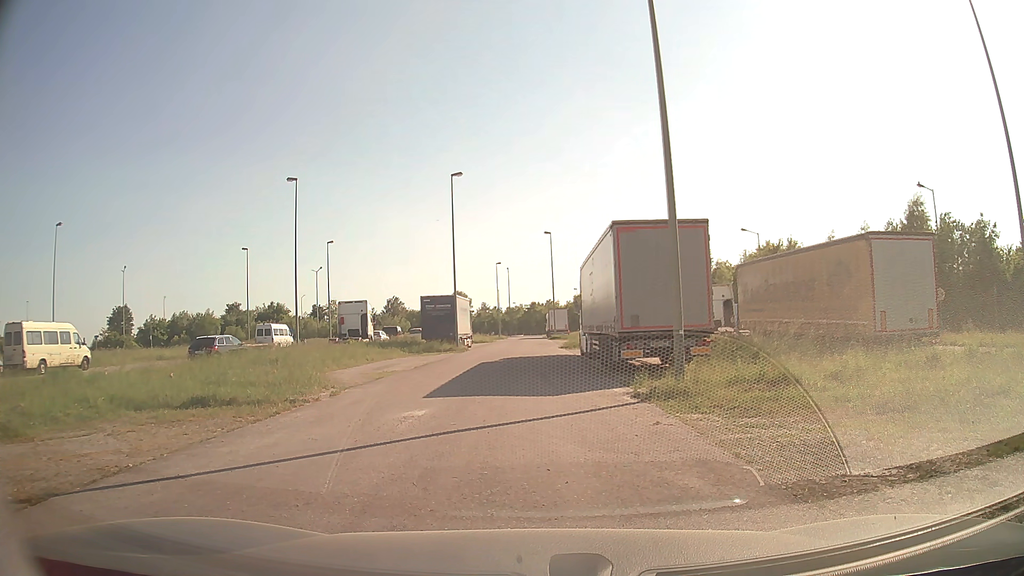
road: service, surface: asphalt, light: Day
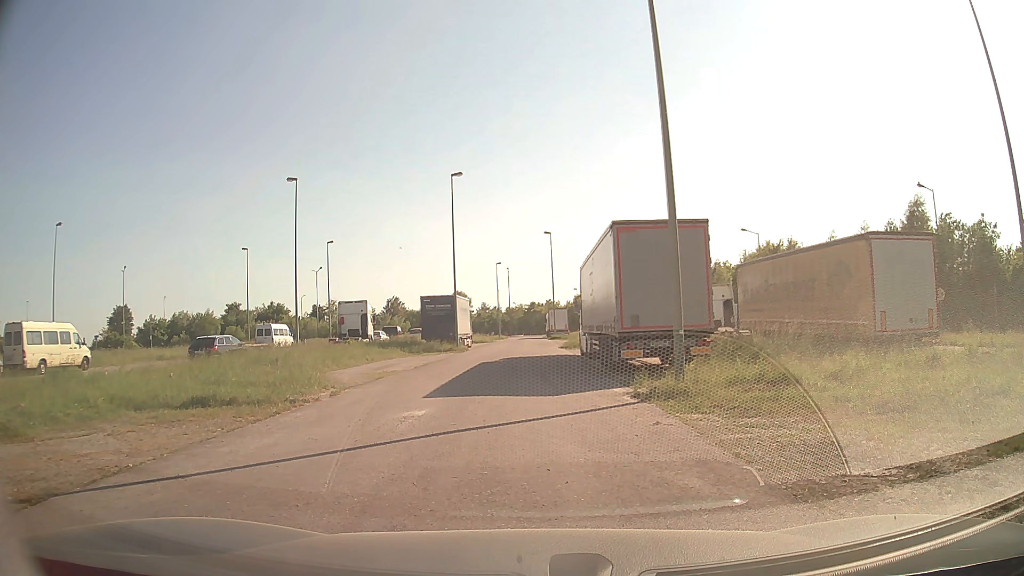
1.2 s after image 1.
(0.0, 0.0) m; 0°
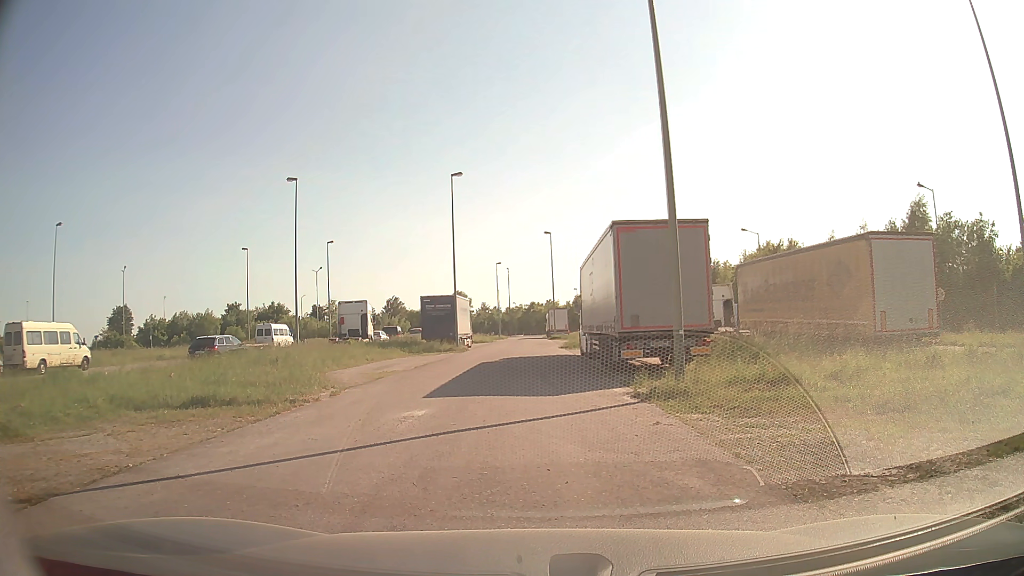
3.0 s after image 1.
(0.0, 0.0) m; 0°
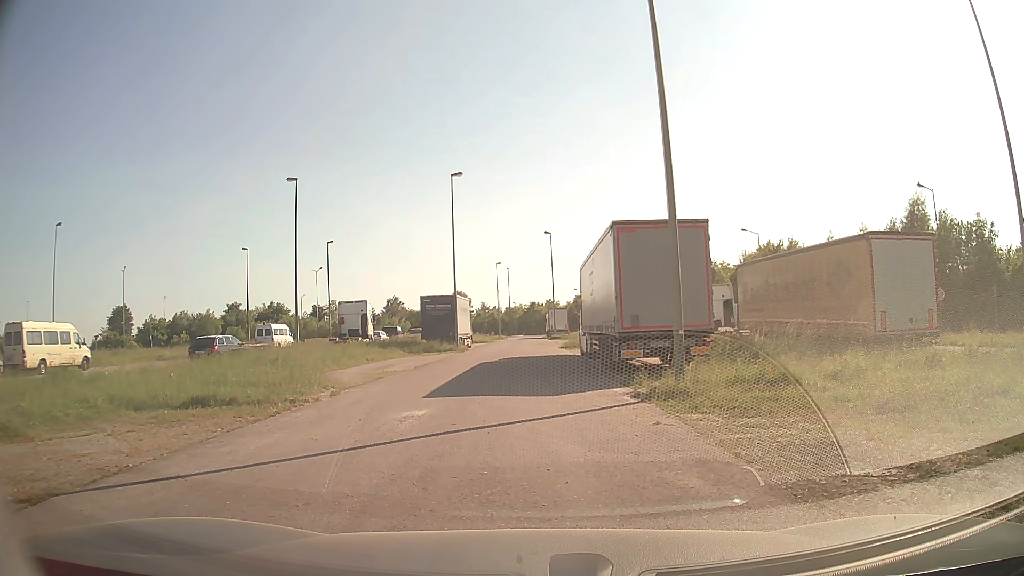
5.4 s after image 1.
(0.0, 0.0) m; 0°
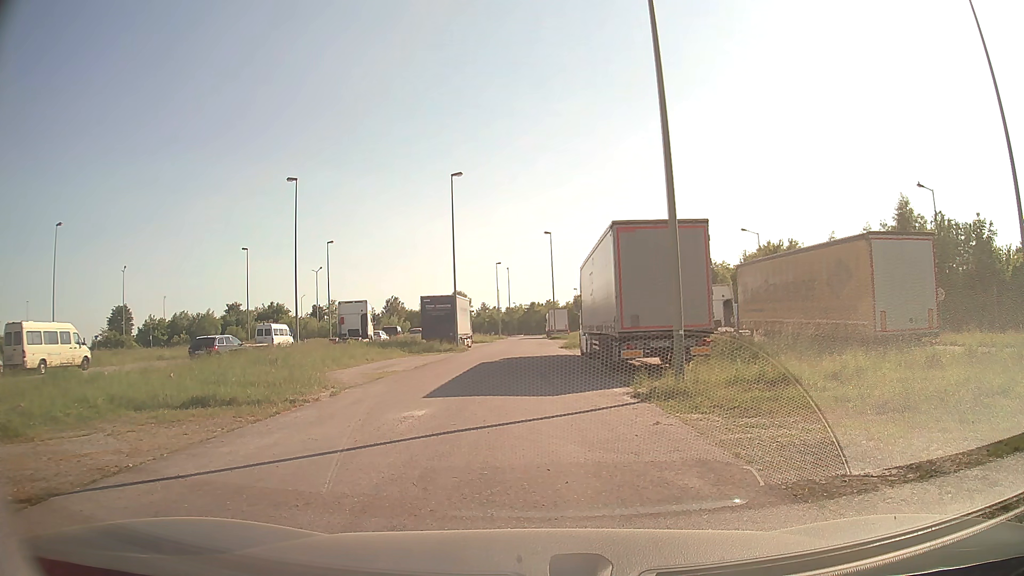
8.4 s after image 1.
(0.0, 0.0) m; 0°
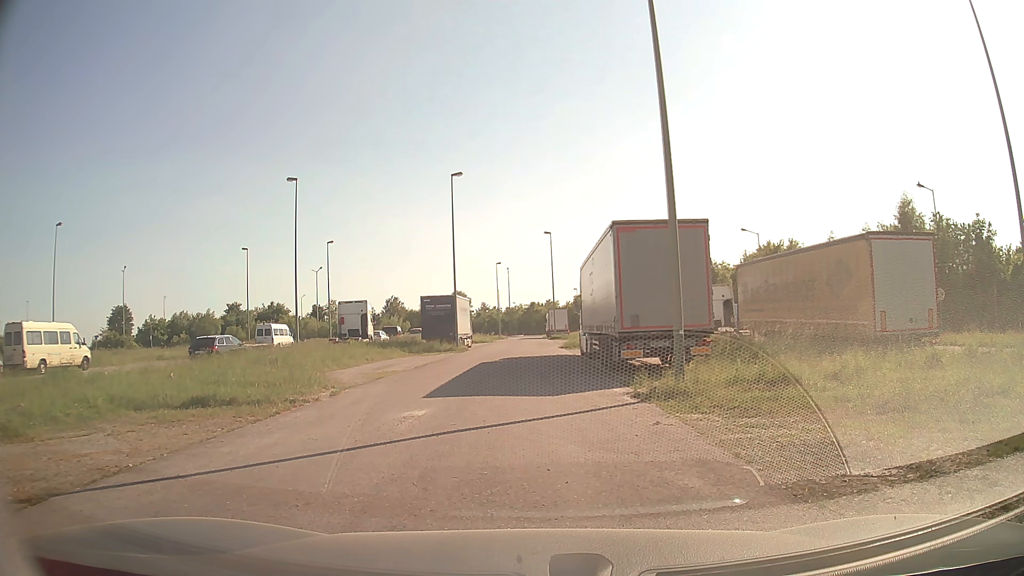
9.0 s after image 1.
(0.0, 0.0) m; 0°
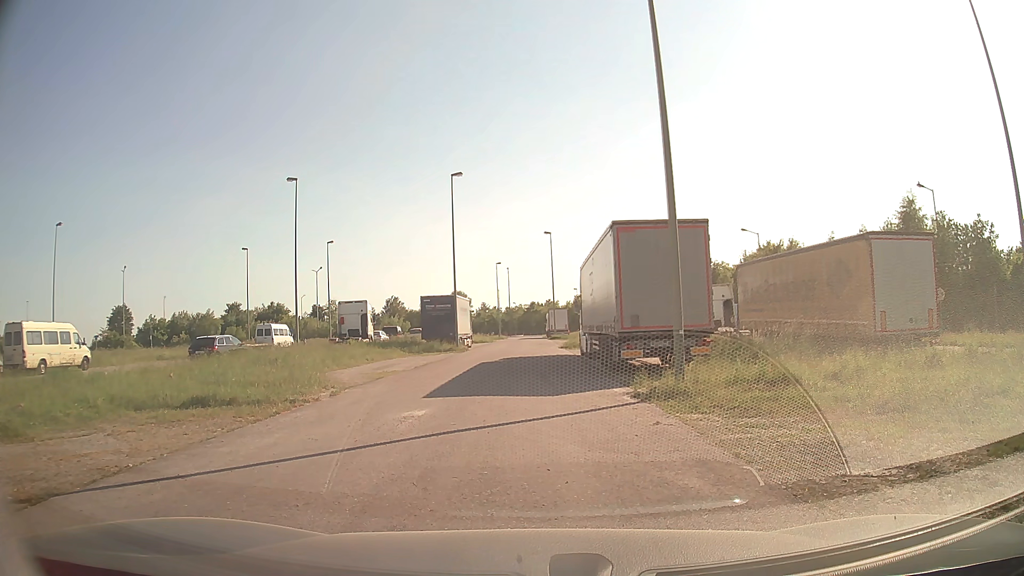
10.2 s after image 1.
(0.0, 0.0) m; 0°
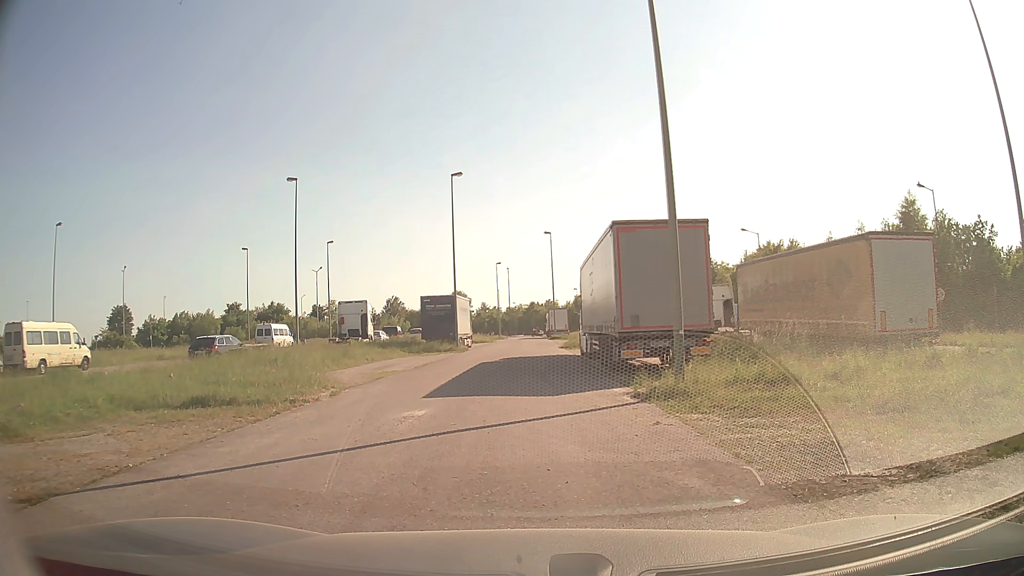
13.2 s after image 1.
(0.0, 0.0) m; 0°
(0, +10) (-1, +20) (-1, +30) (0, +40) (0, +50) (0, +60) (0, +70) (0, +80) (0, +90) (0, +100) m
